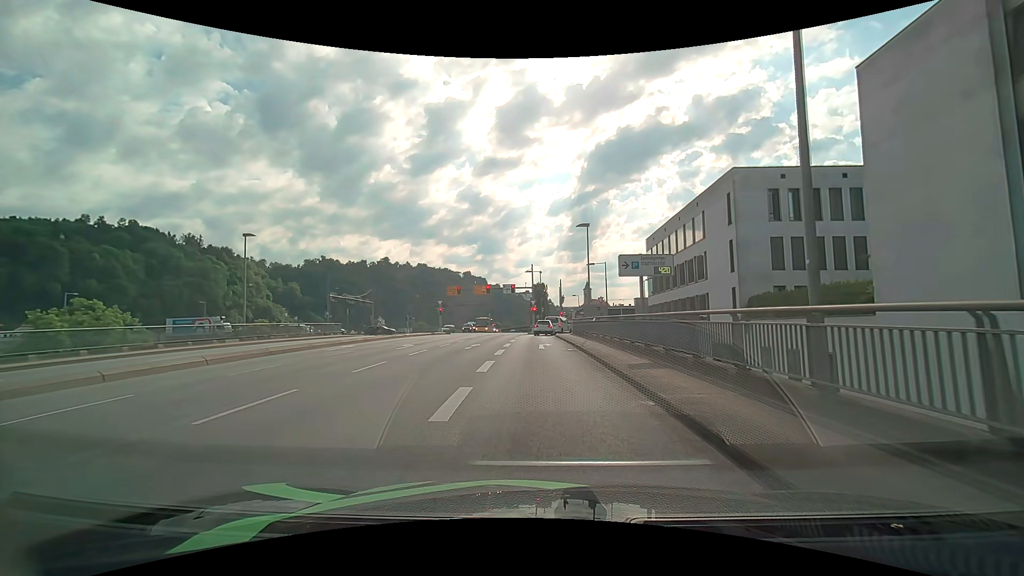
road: primary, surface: asphalt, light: Day
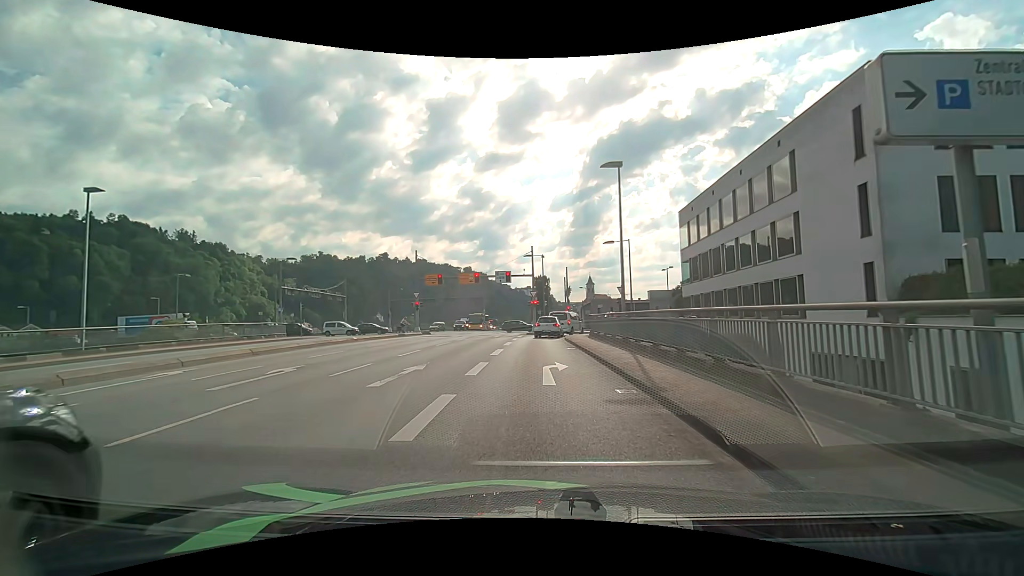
(-0.1, +13.0) m; 0°
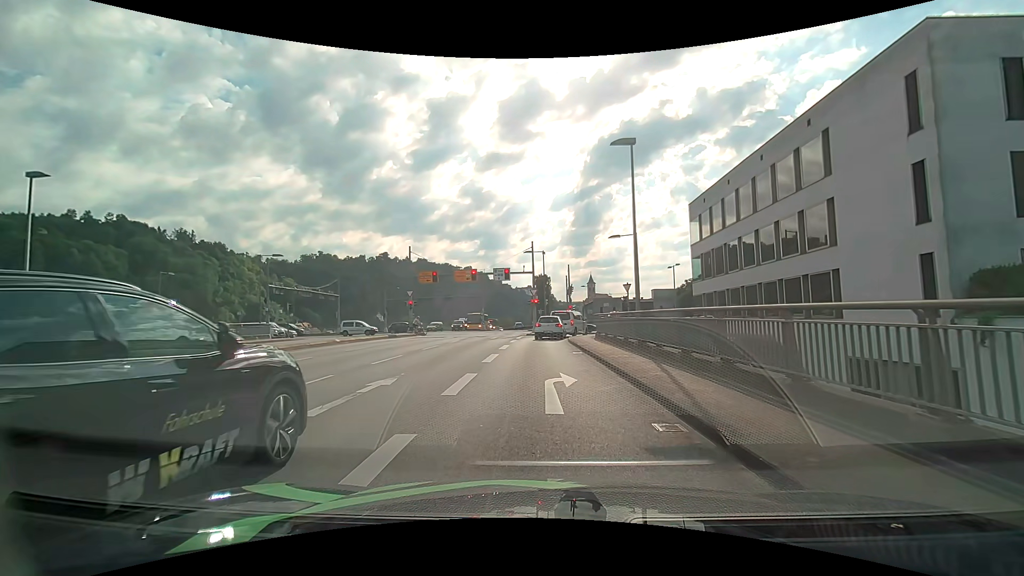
(0.0, +2.8) m; -1°
